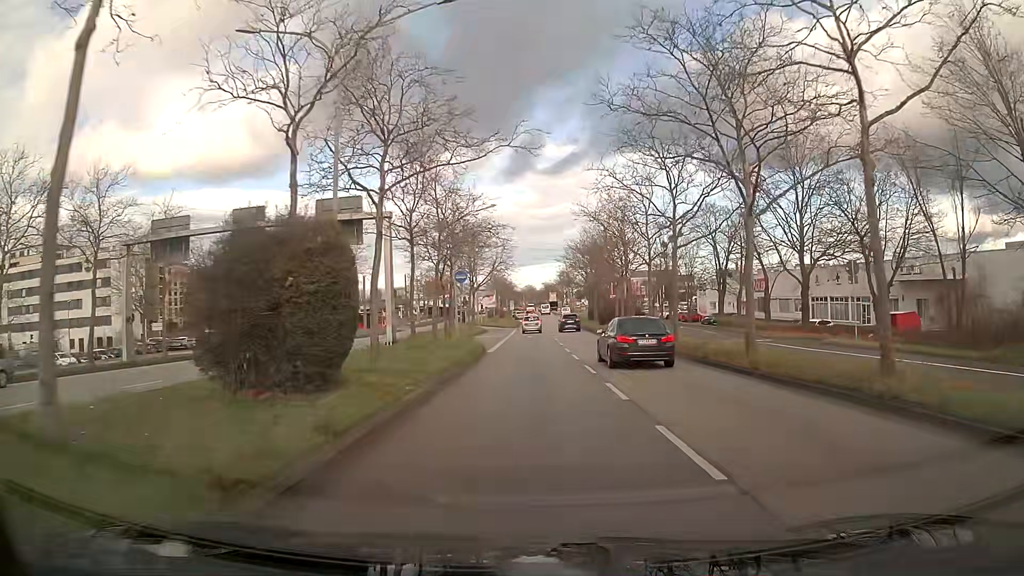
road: primary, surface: asphalt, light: Day
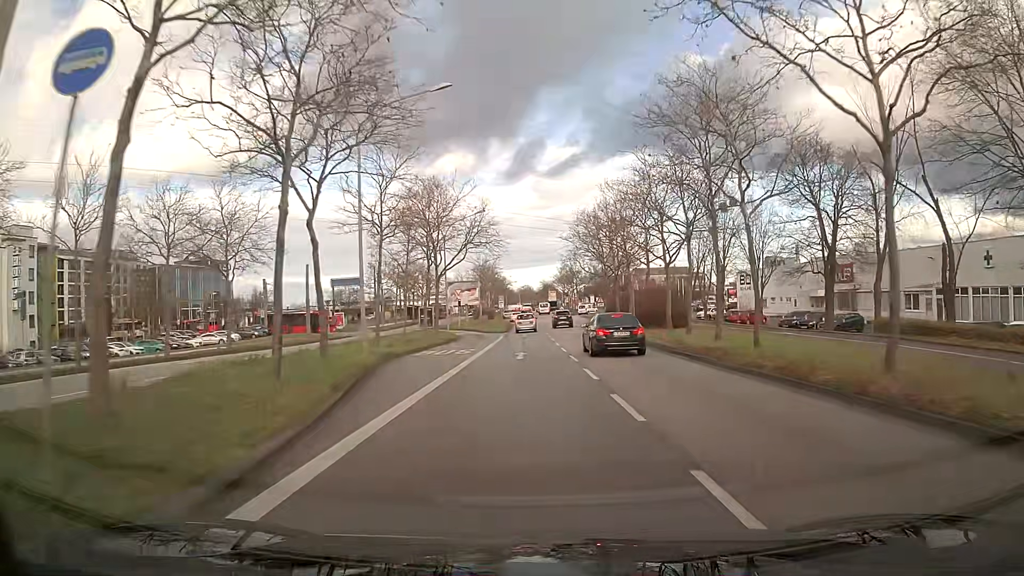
(+0.1, +27.0) m; 0°
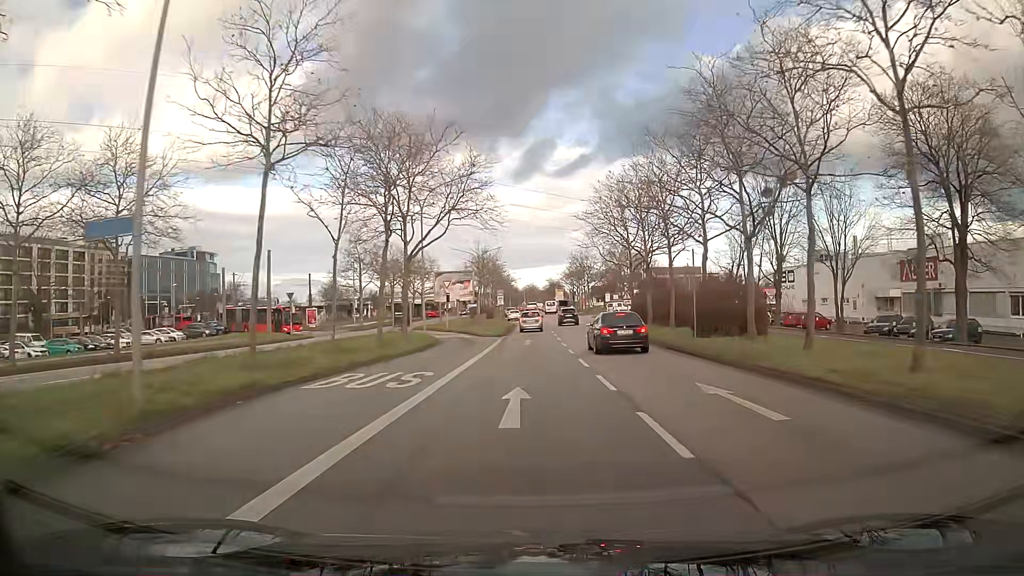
(-0.1, +14.4) m; -1°
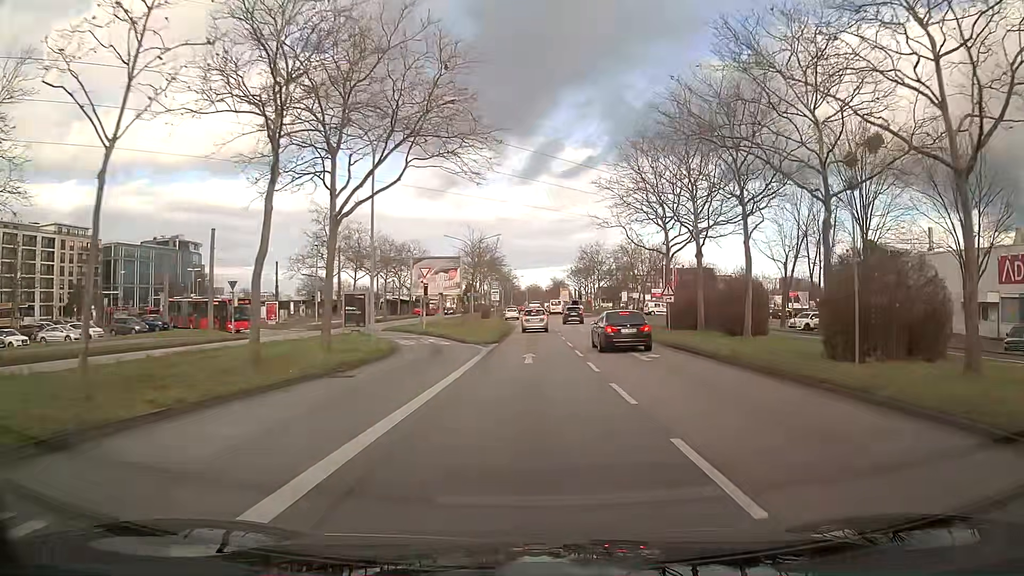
(0.0, +13.9) m; 0°
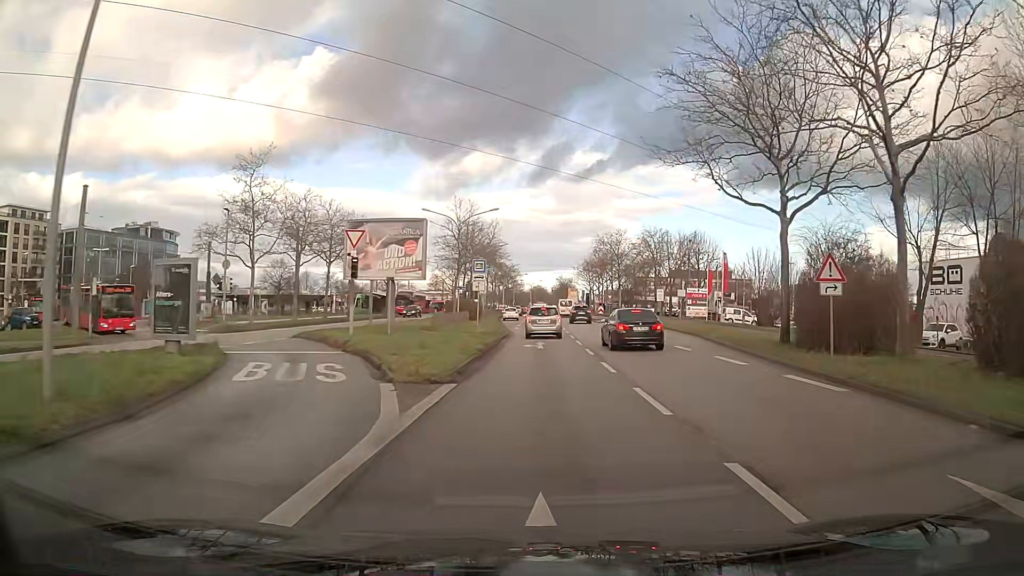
(-0.1, +19.3) m; 0°
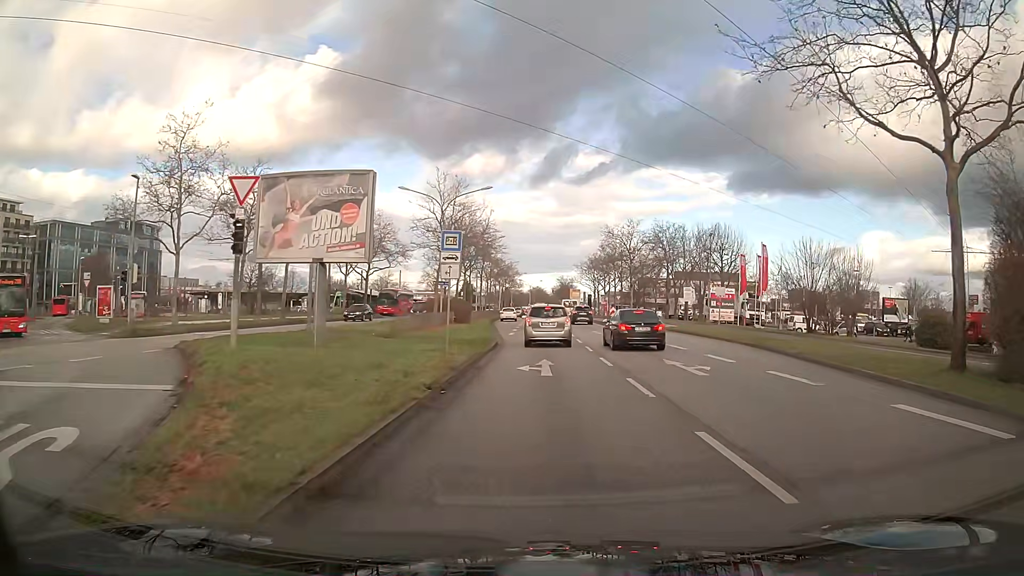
(0.0, +10.5) m; 0°
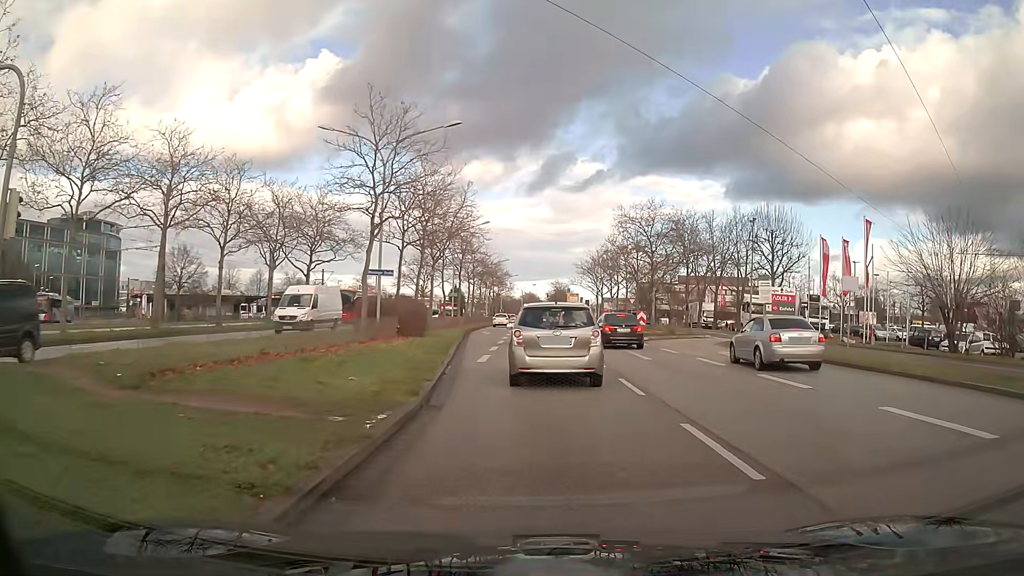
(+0.2, +17.4) m; +1°
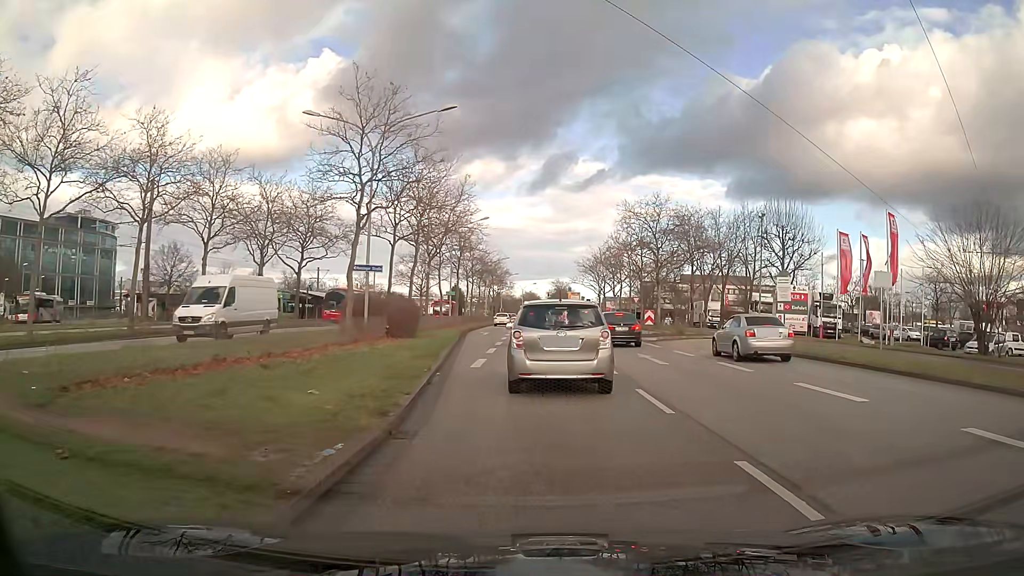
(0.0, +2.3) m; 0°
(0, +10) (-1, +20) (-2, +30) (-3, +40) (-3, +50) (-3, +60) (-3, +70) (-3, +80) (-3, +90) (-3, +100) m
